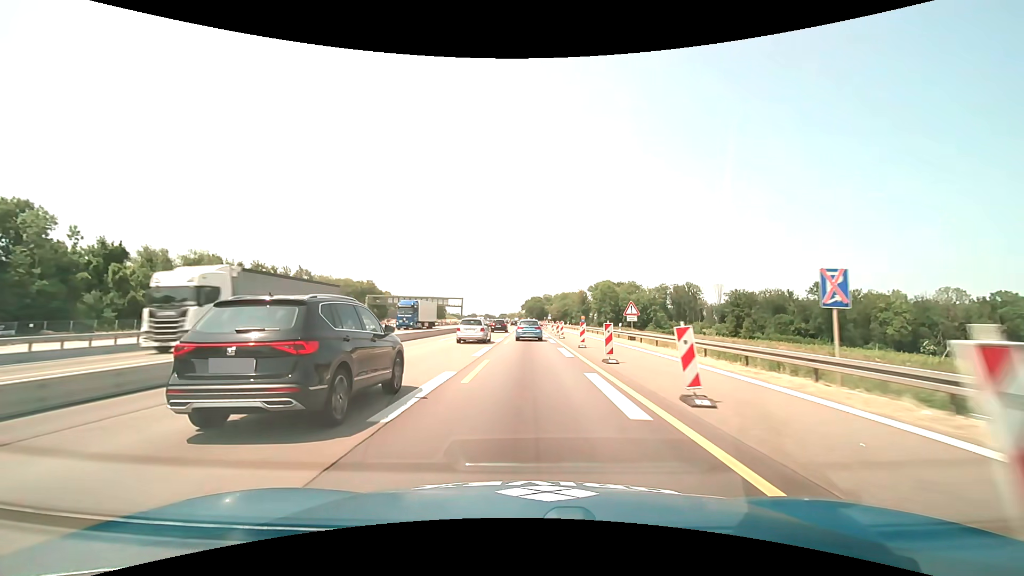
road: motorway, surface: asphalt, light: Day
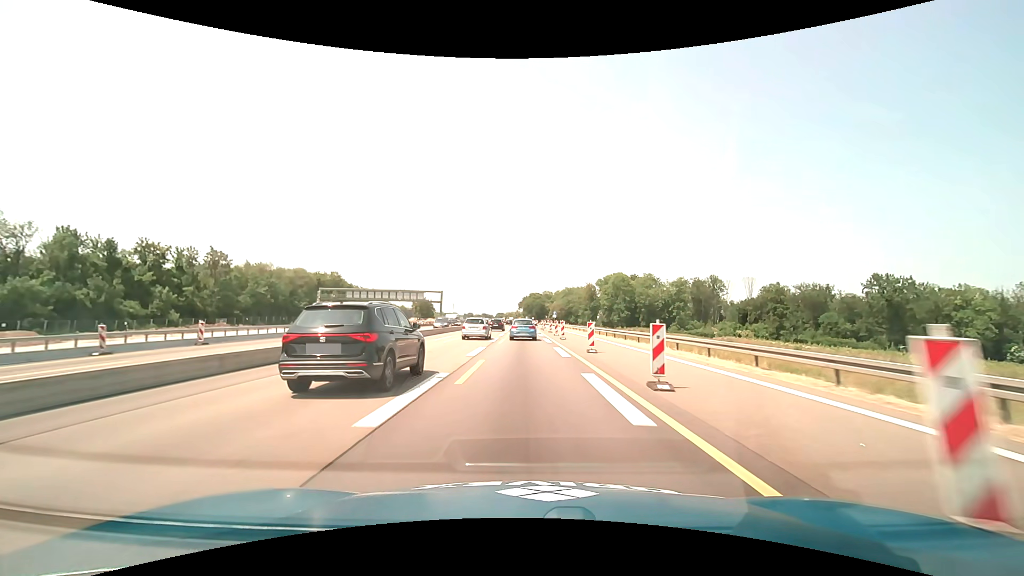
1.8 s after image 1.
(+0.1, +36.6) m; 0°
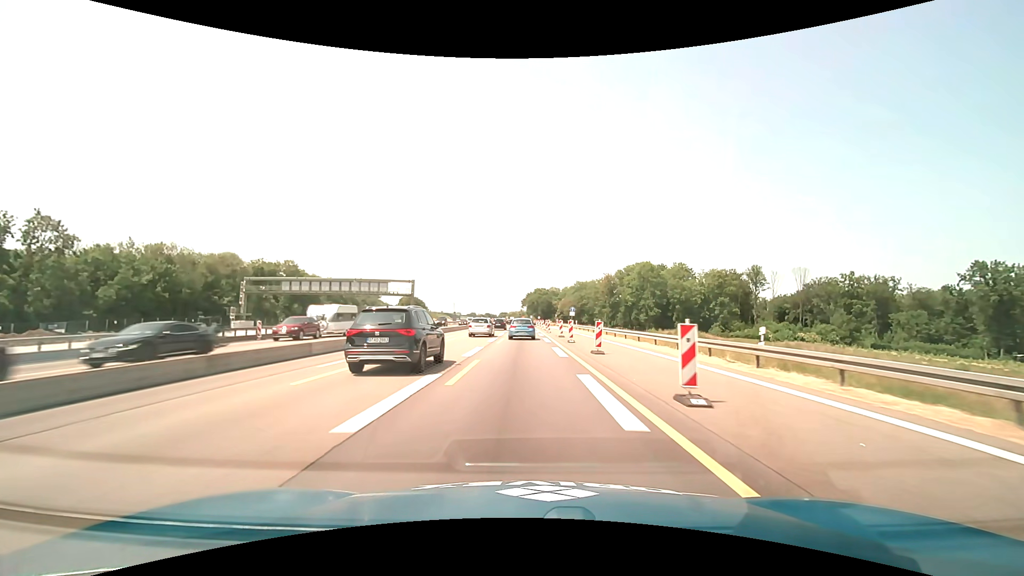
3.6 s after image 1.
(-0.1, +36.5) m; 0°
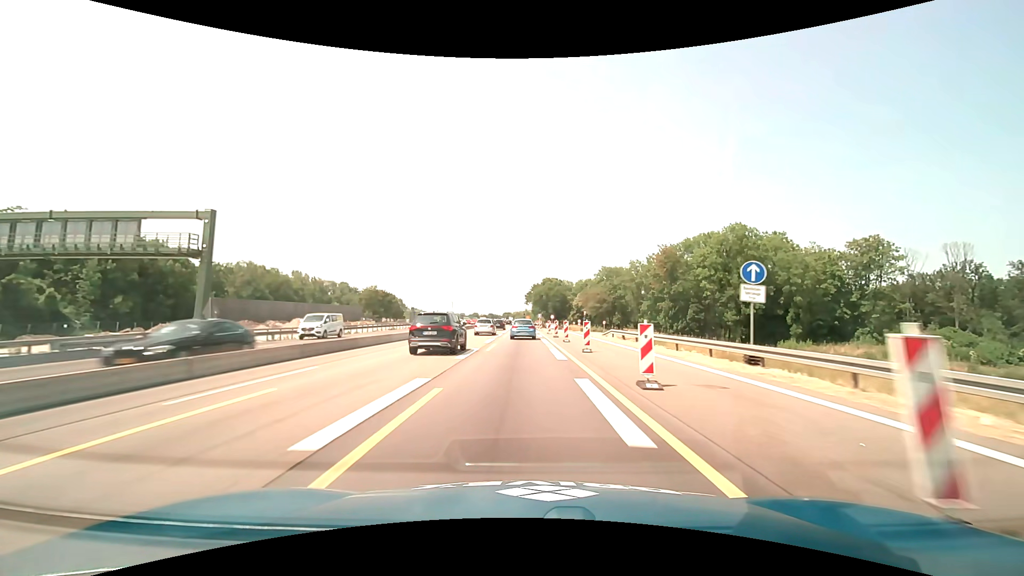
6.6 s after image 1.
(-0.3, +60.9) m; -1°
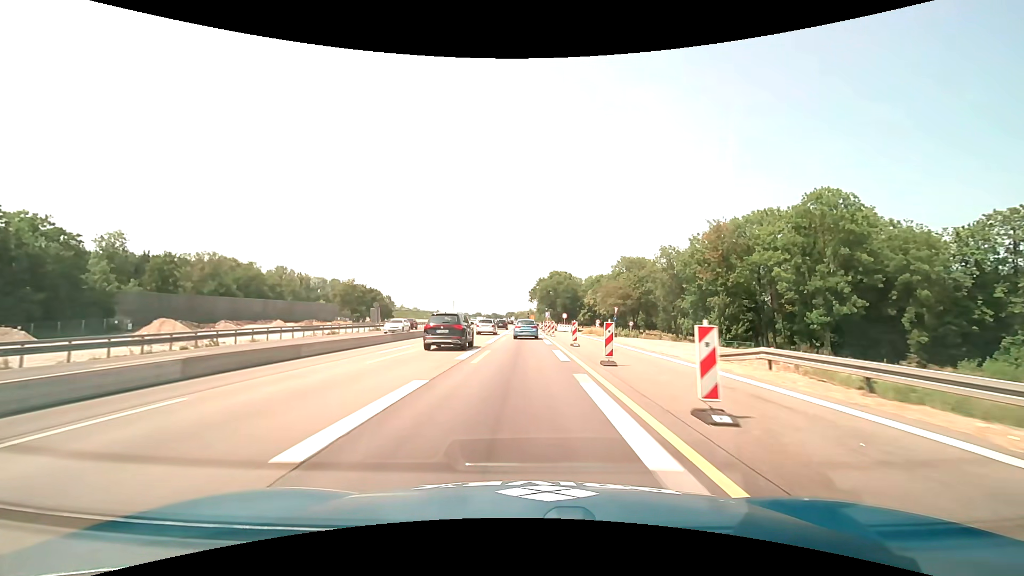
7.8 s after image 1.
(-0.1, +24.5) m; -1°
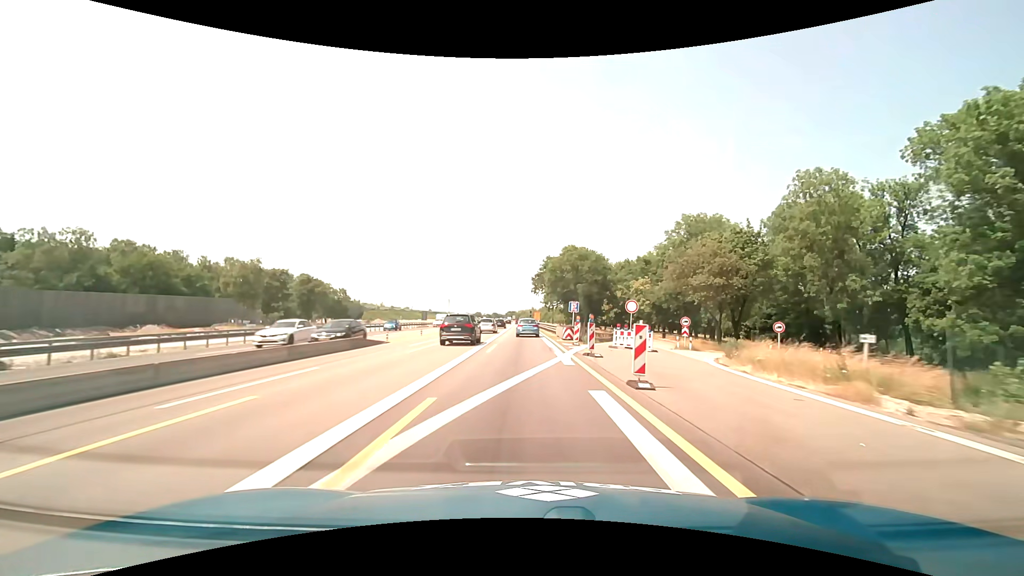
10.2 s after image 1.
(-0.2, +49.2) m; 0°
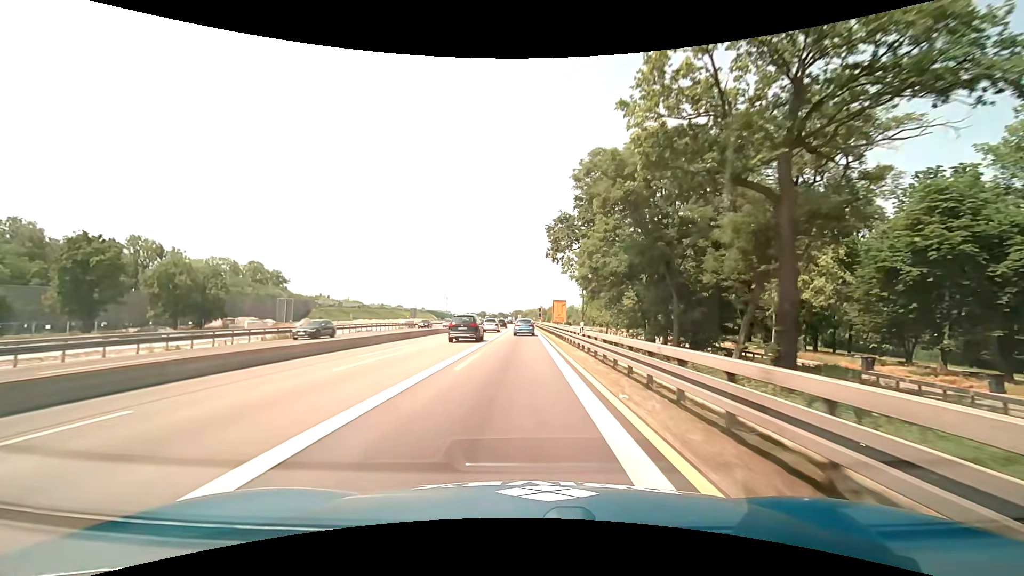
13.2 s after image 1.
(-0.3, +61.6) m; -1°
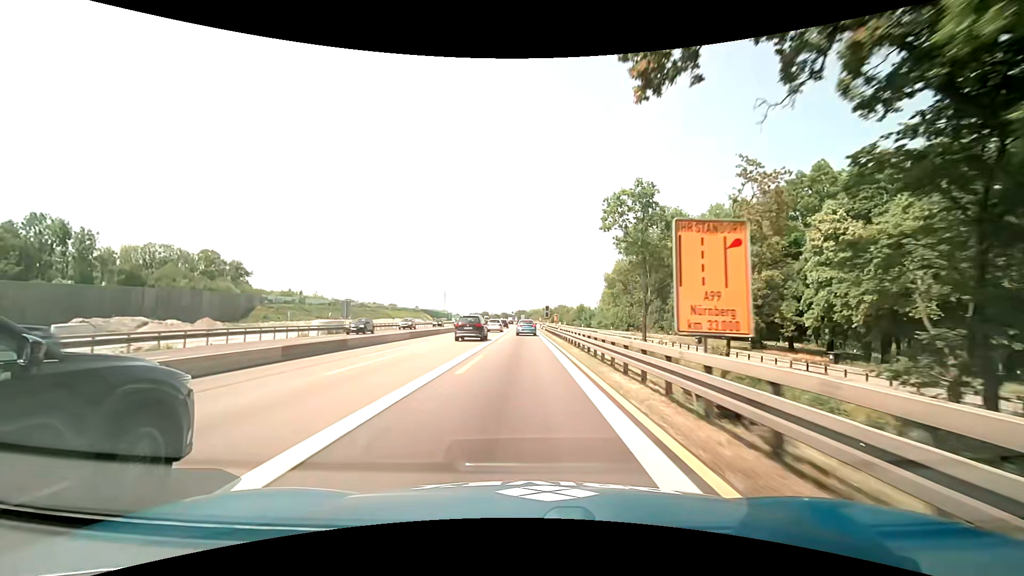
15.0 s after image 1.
(-0.3, +37.0) m; 0°
(0, +10) (0, +20) (0, +30) (0, +40) (0, +50) (0, +60) (0, +70) (-1, +80) (-1, +90) (-1, +100) m
